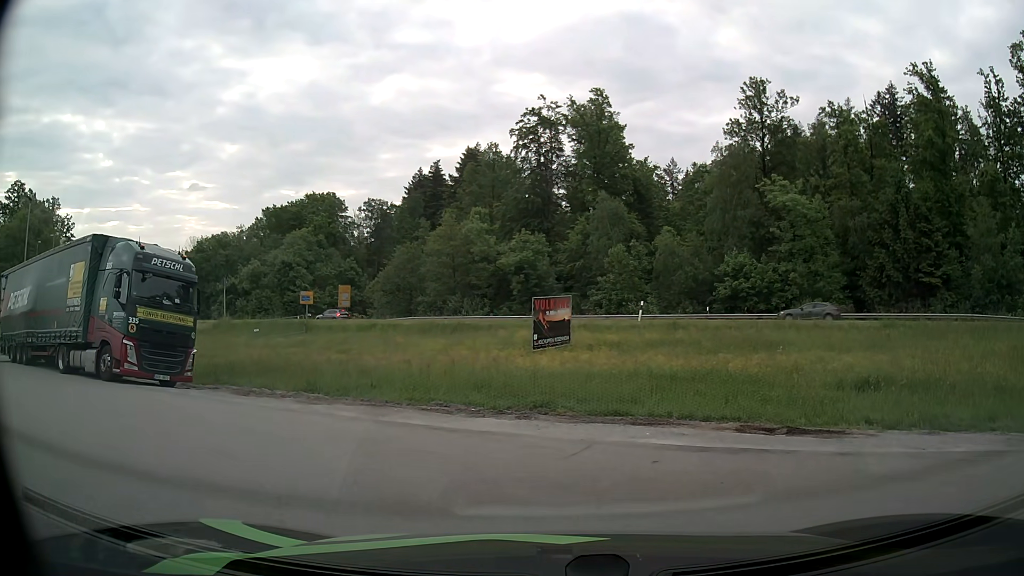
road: secondary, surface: asphalt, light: Day
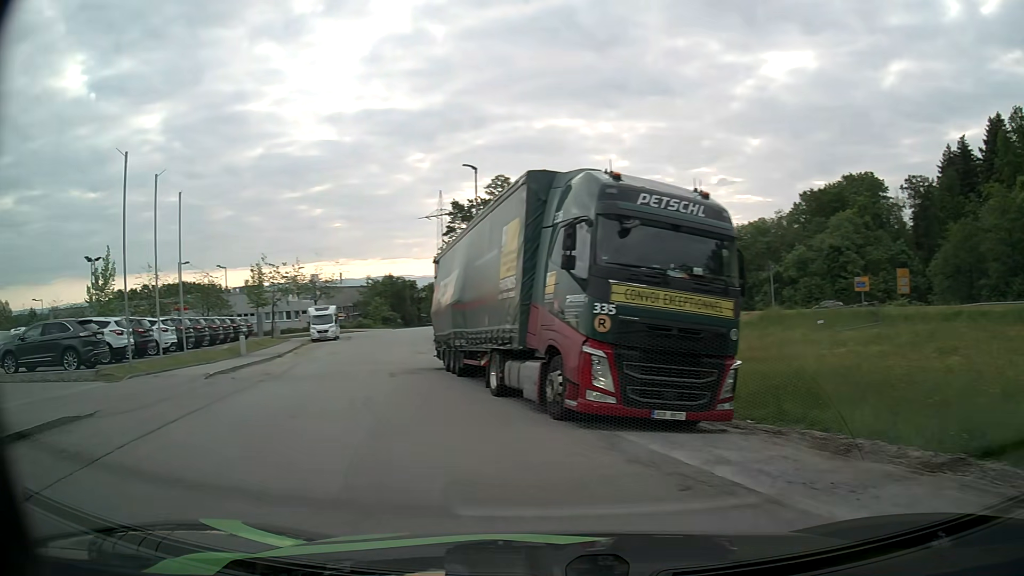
(-3.0, +8.4) m; -47°
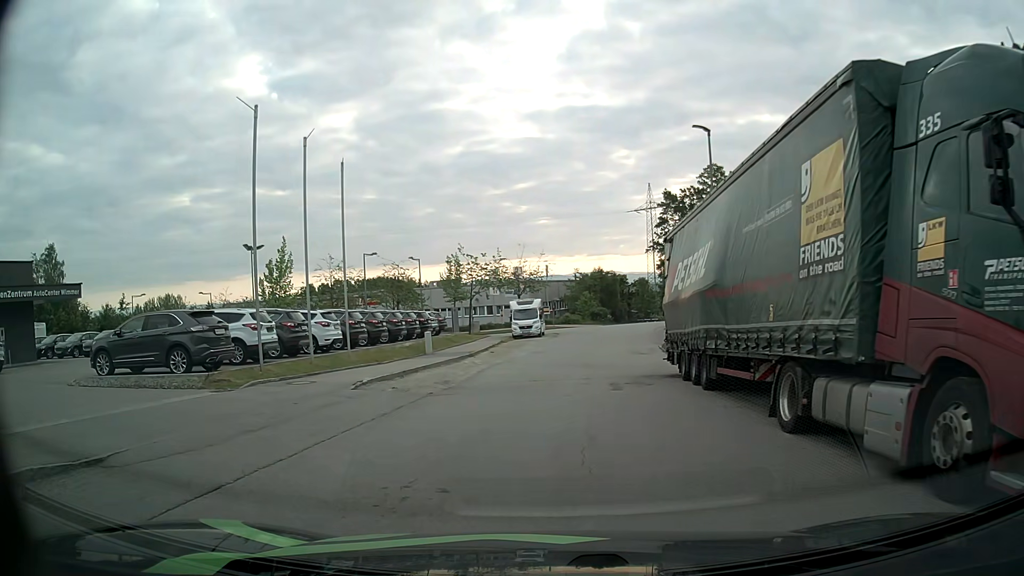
(-0.9, +5.1) m; -17°
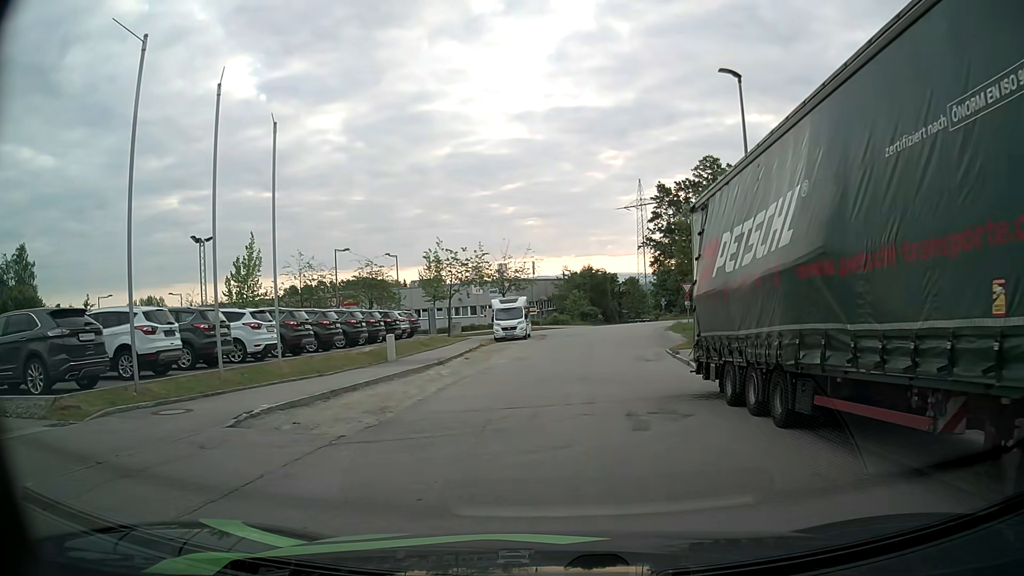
(+0.1, +5.4) m; +2°
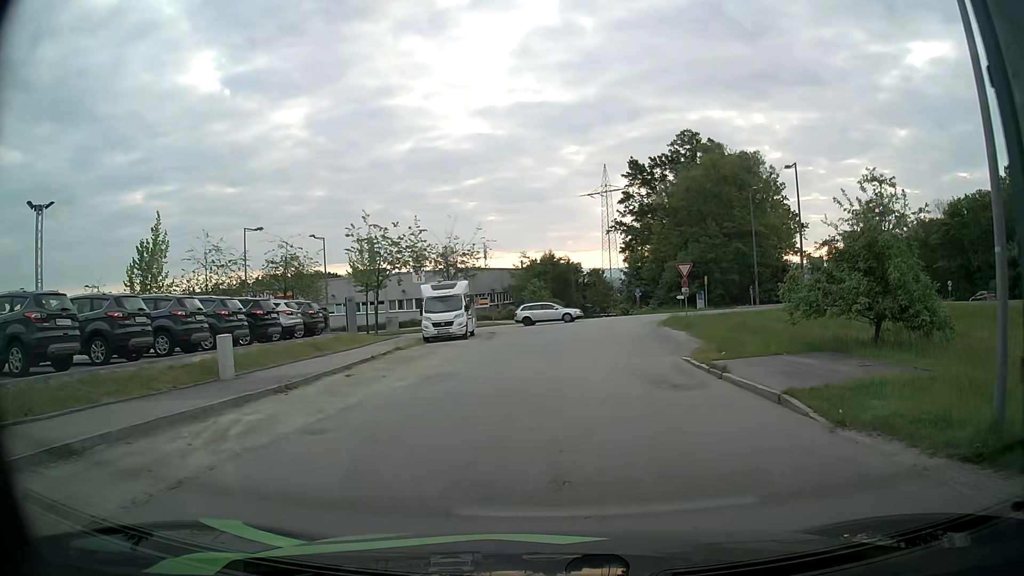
(+0.2, +11.7) m; +4°
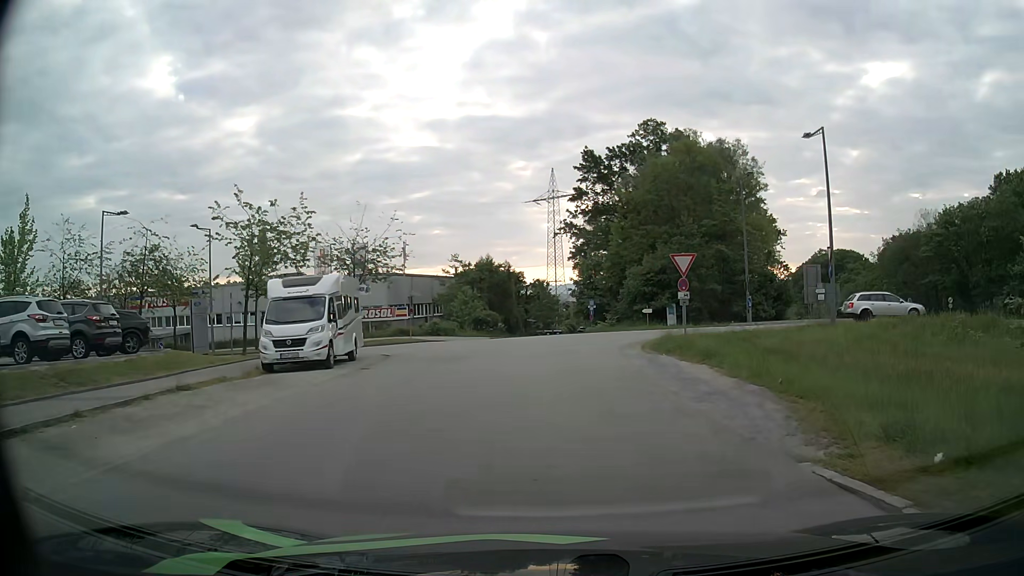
(+0.3, +12.4) m; +4°
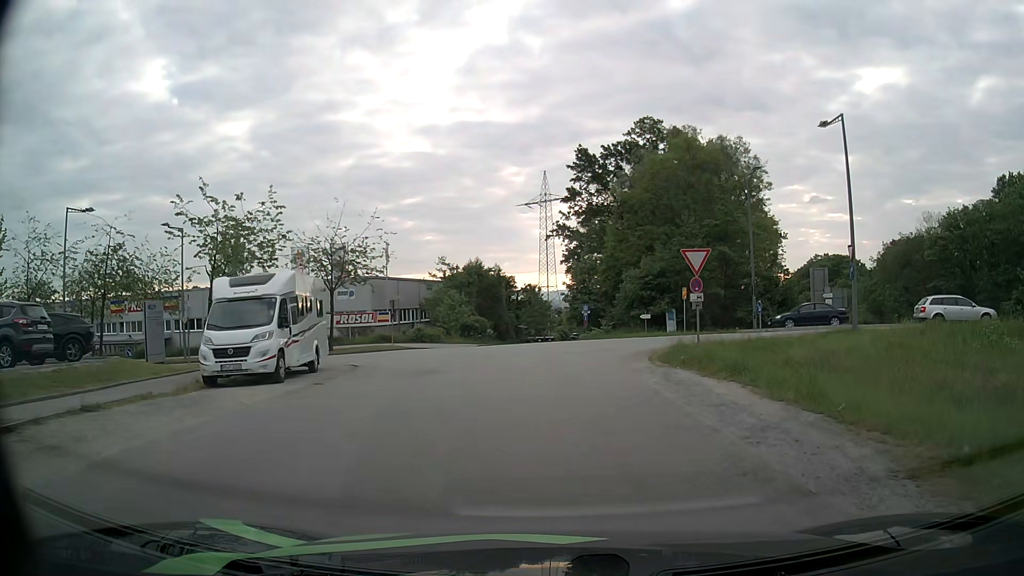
(0.0, +3.1) m; +1°
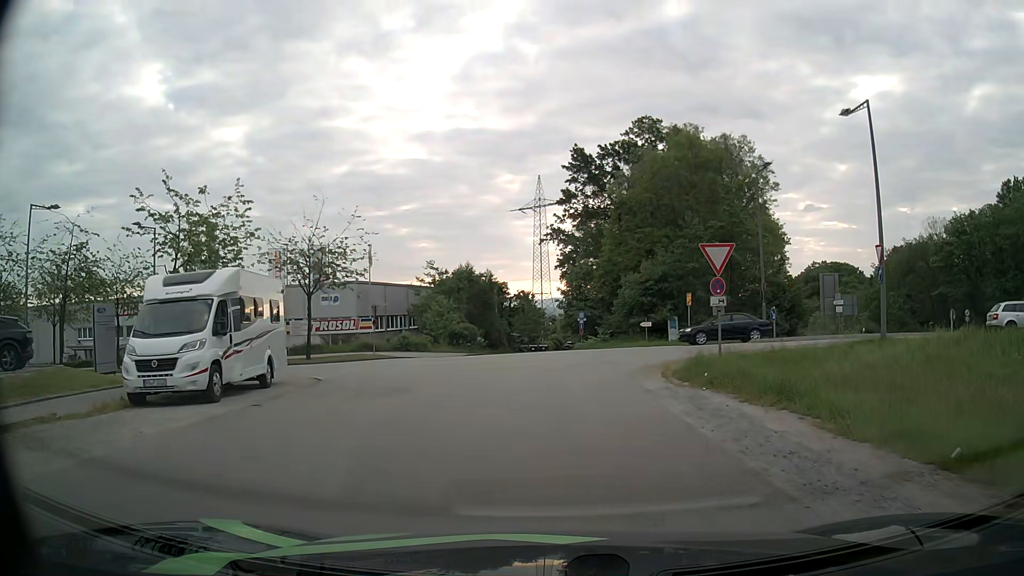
(0.0, +3.0) m; 0°
(0, +10) (+1, +20) (-2, +29) (-11, +34) (-21, +36) (-31, +37) (-41, +38) (-51, +39) (-61, +41) (-70, +43) m
